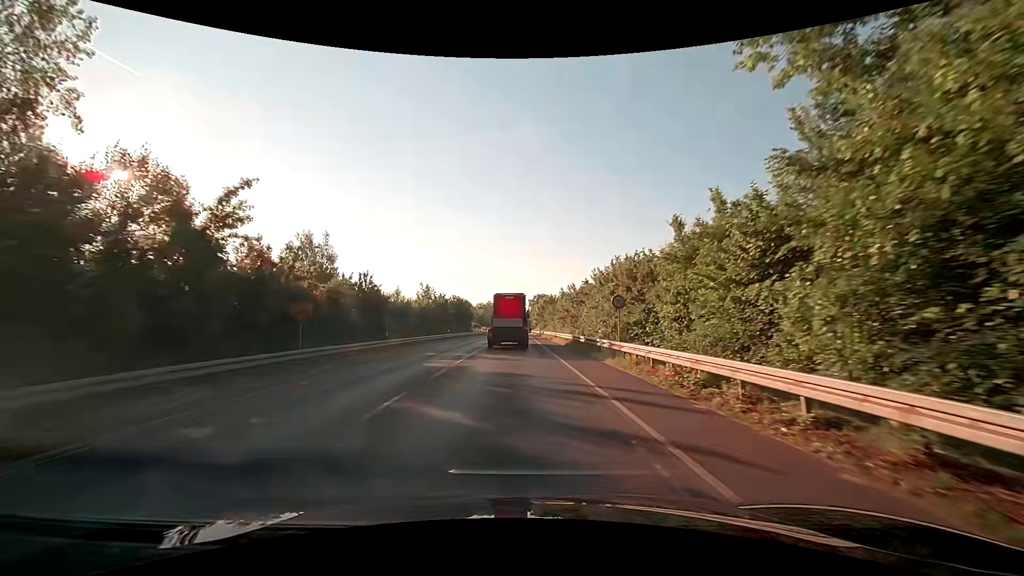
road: secondary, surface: asphalt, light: Day
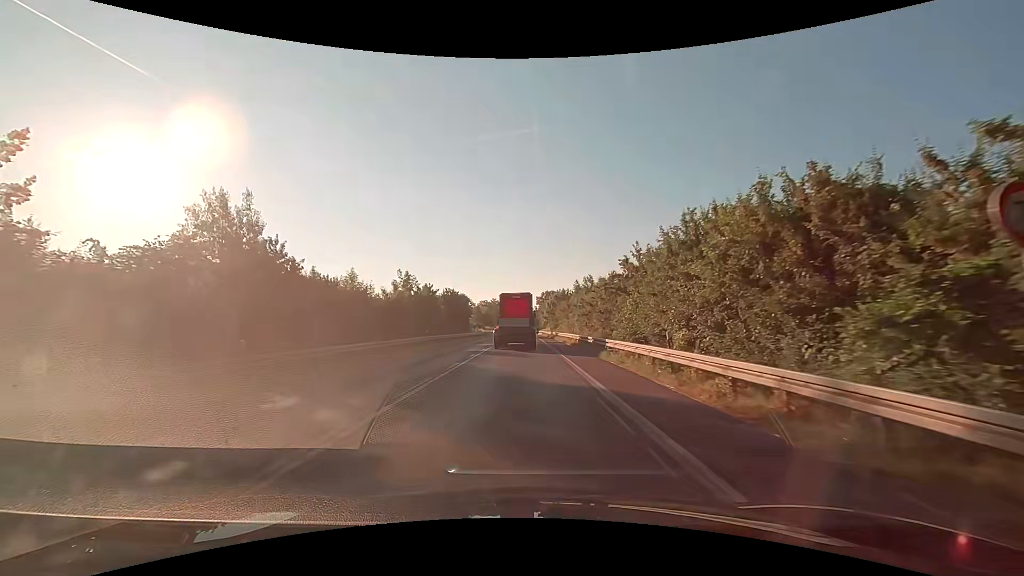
(+0.2, +17.5) m; 0°
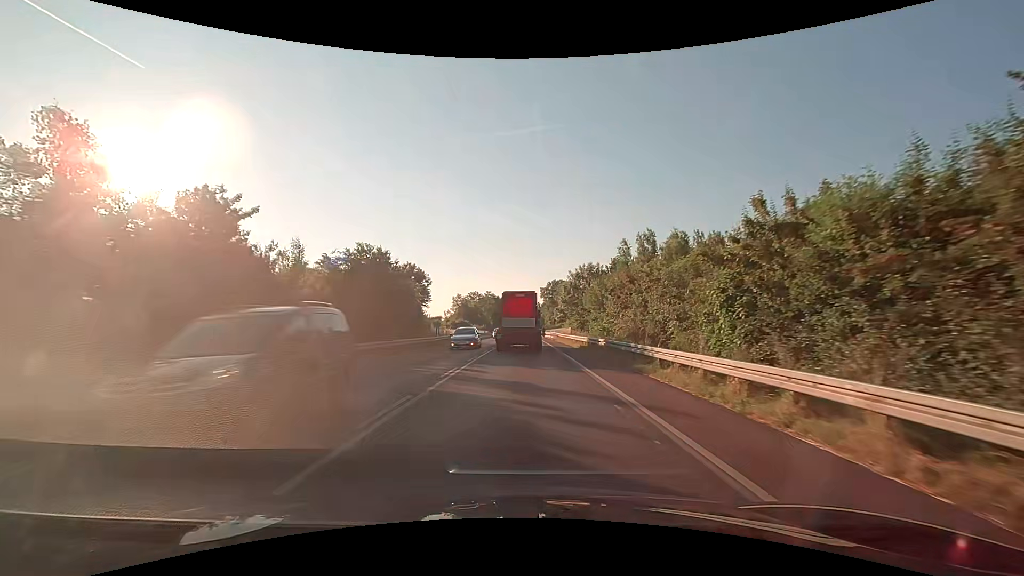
(-0.1, +44.1) m; 0°
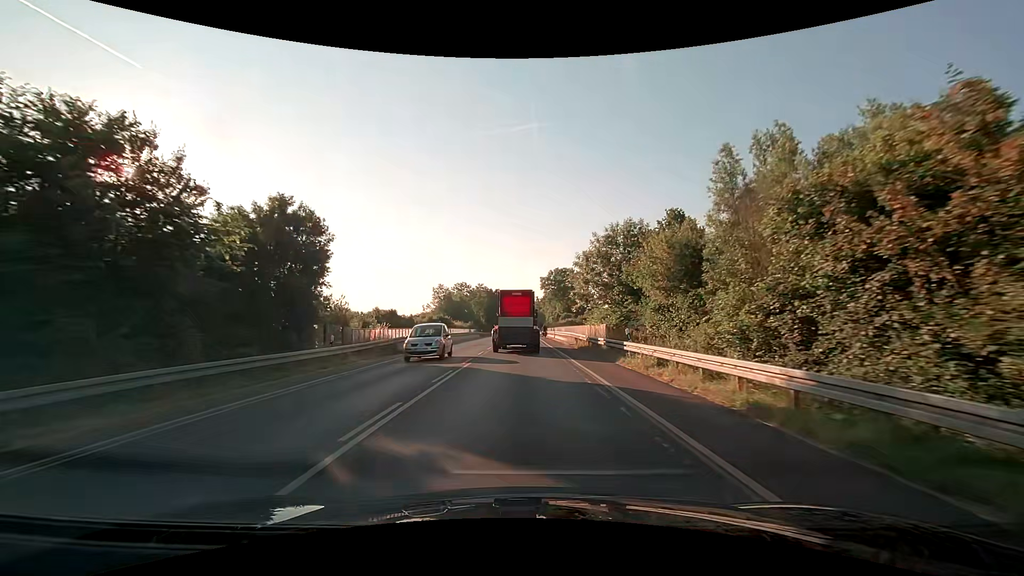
(0.0, +26.1) m; 0°
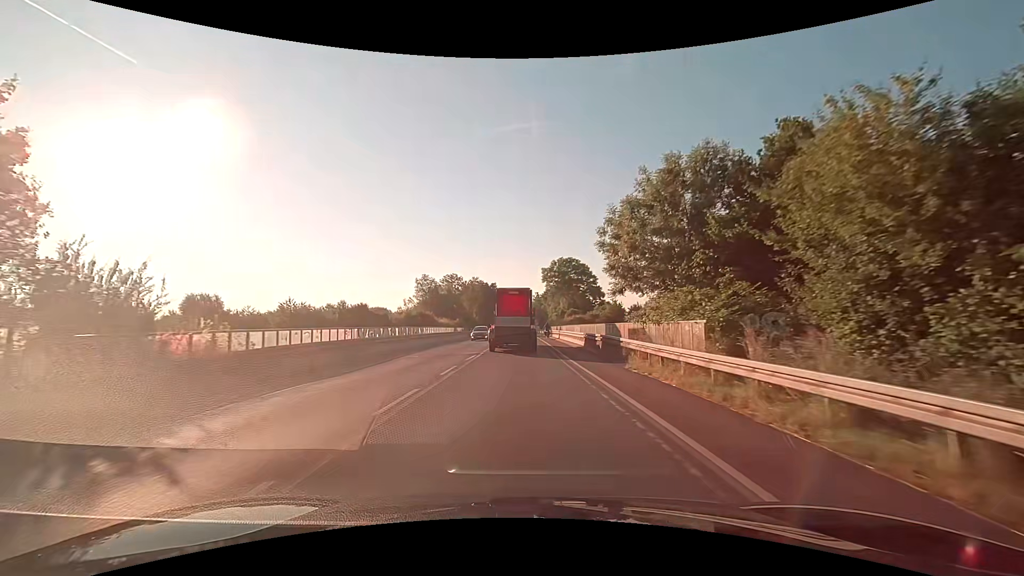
(+0.1, +17.1) m; 0°
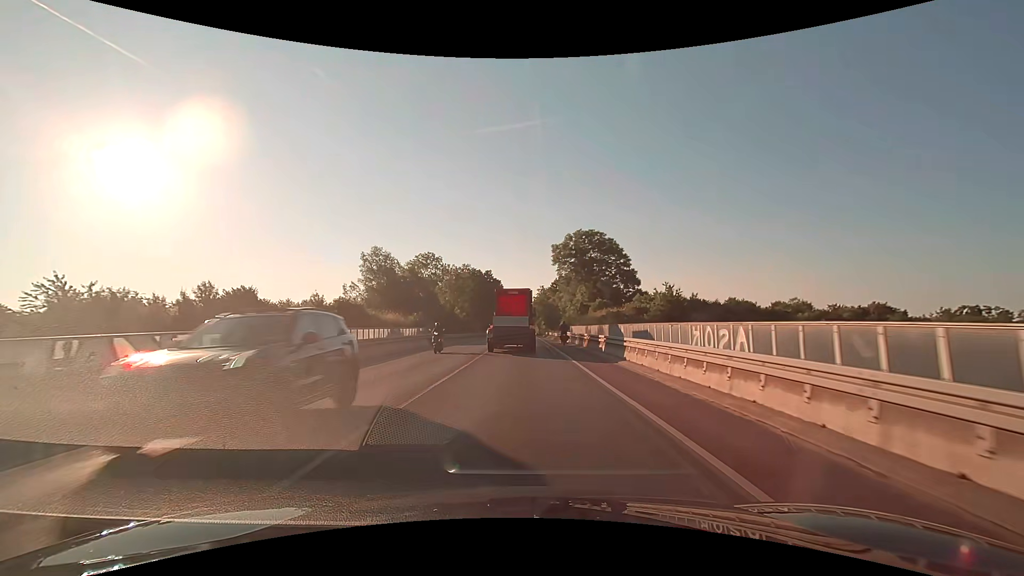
(+0.1, +33.3) m; 0°
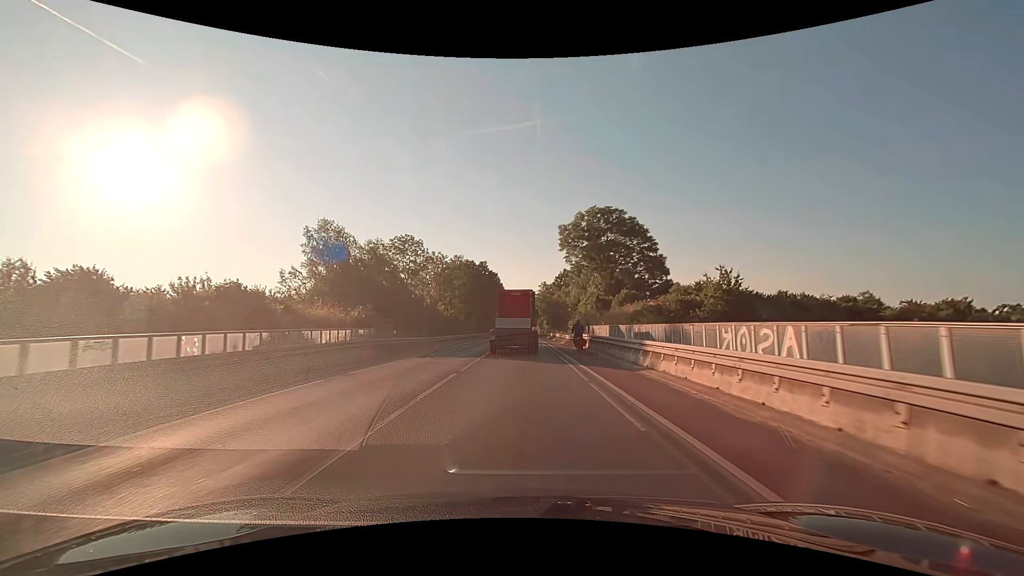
(-0.1, +16.4) m; 0°
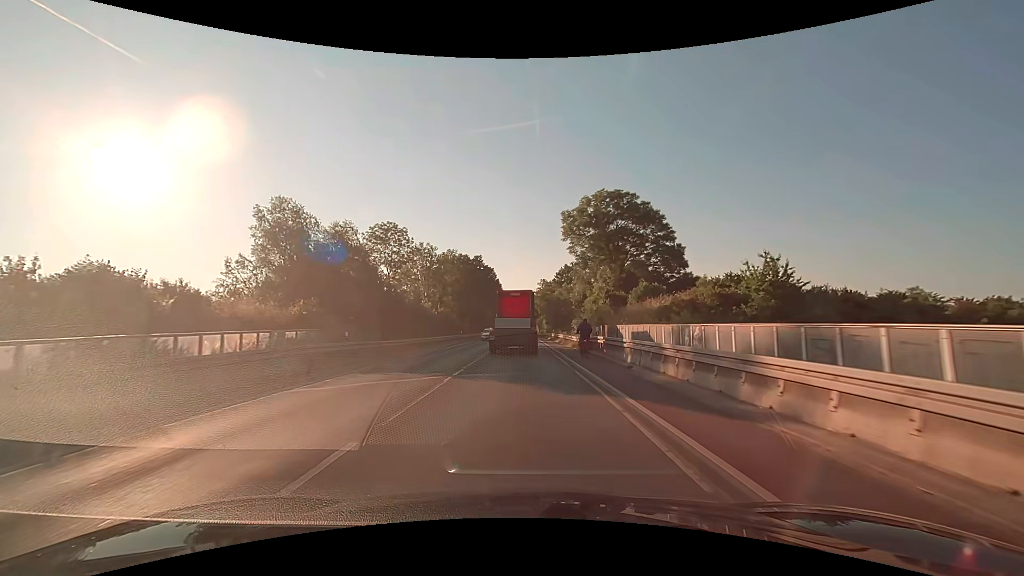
(0.0, +8.3) m; 0°
(0, +10) (0, +20) (0, +30) (0, +40) (0, +50) (0, +60) (0, +70) (0, +80) (0, +90) (0, +100) m
